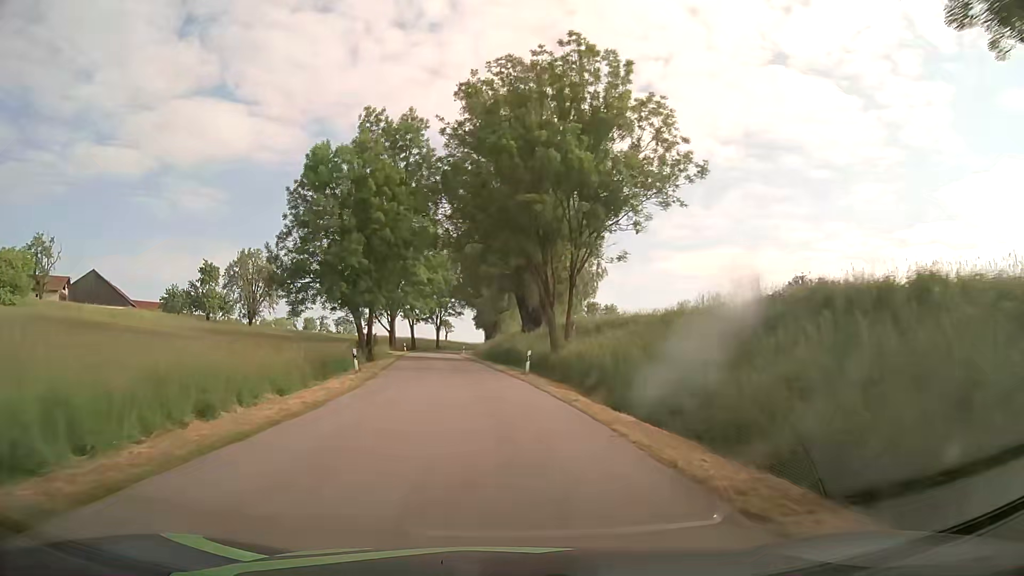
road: tertiary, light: Day
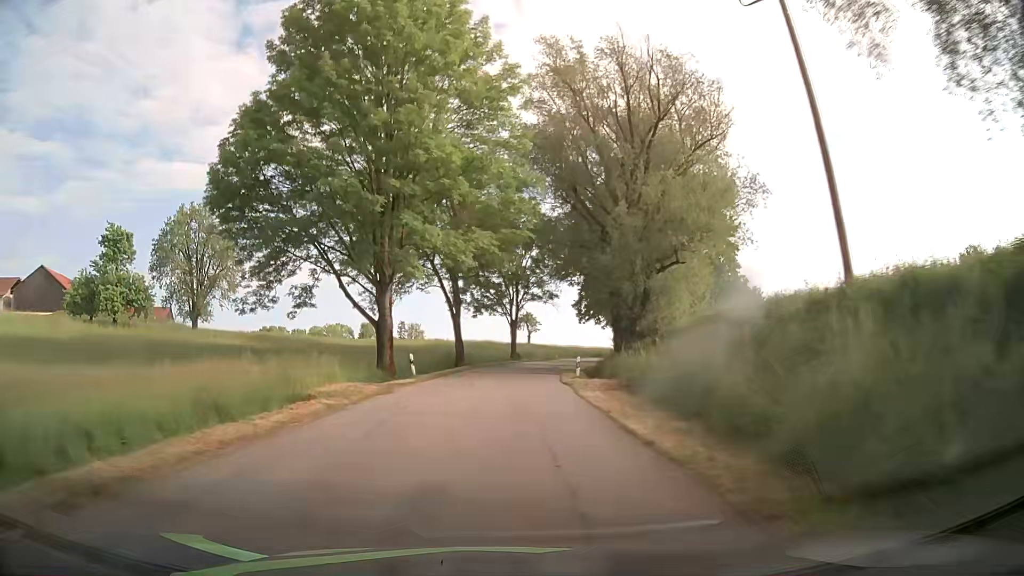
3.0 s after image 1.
(-4.5, +50.6) m; -8°
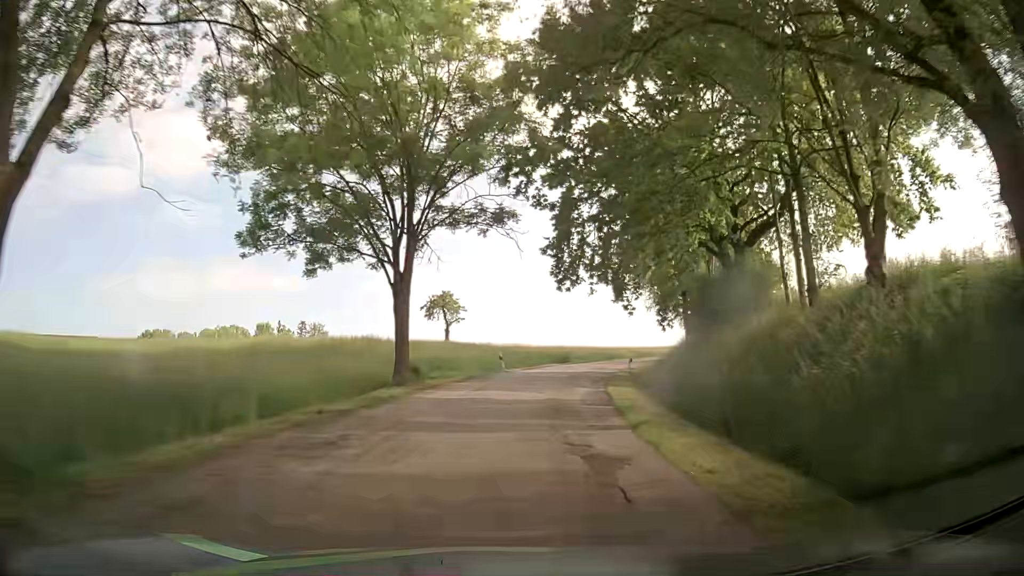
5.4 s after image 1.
(+1.7, +40.5) m; +6°
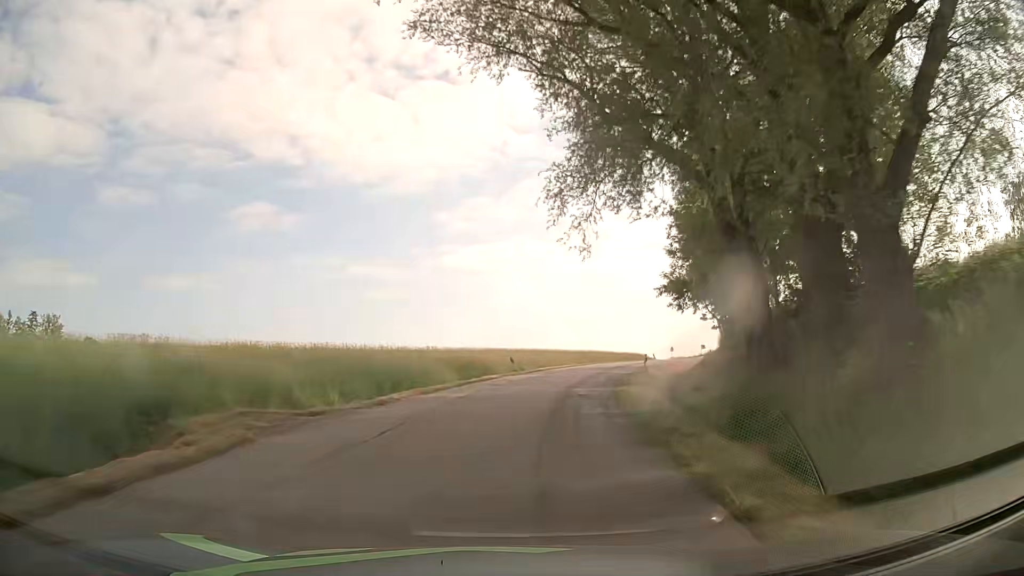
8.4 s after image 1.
(+7.5, +48.6) m; +18°
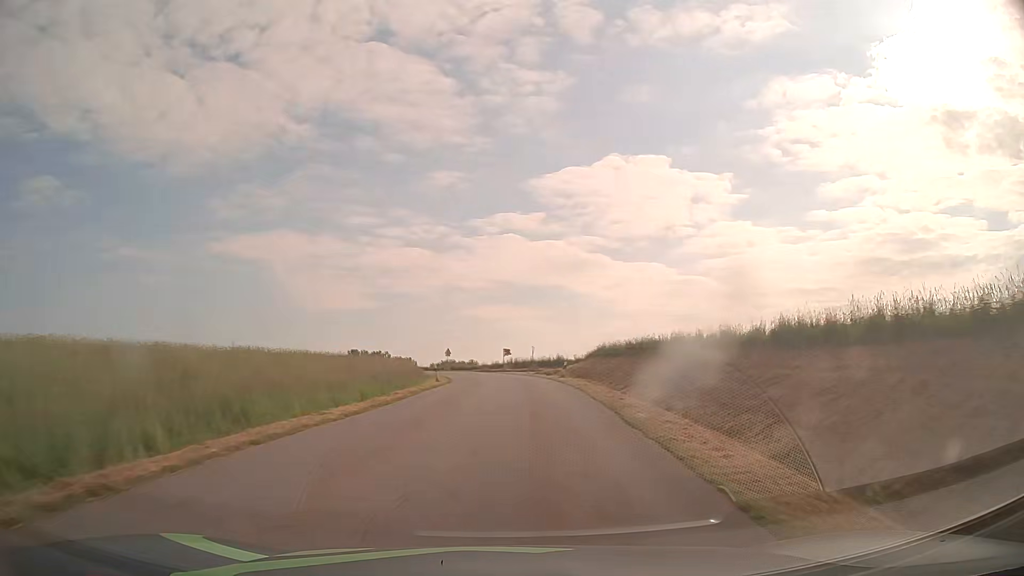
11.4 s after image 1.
(+8.7, +46.8) m; +21°
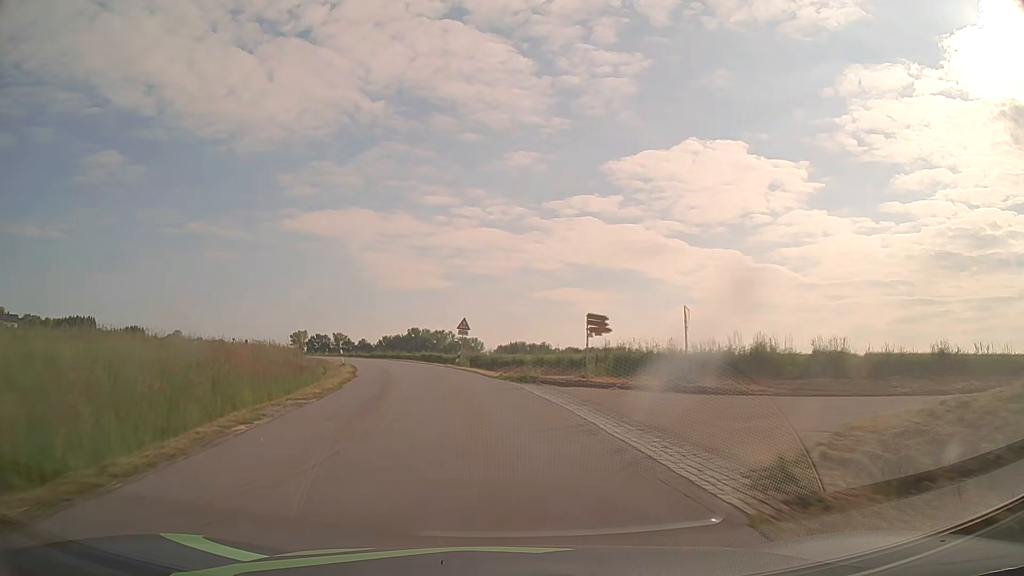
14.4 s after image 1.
(+0.3, +47.4) m; -5°
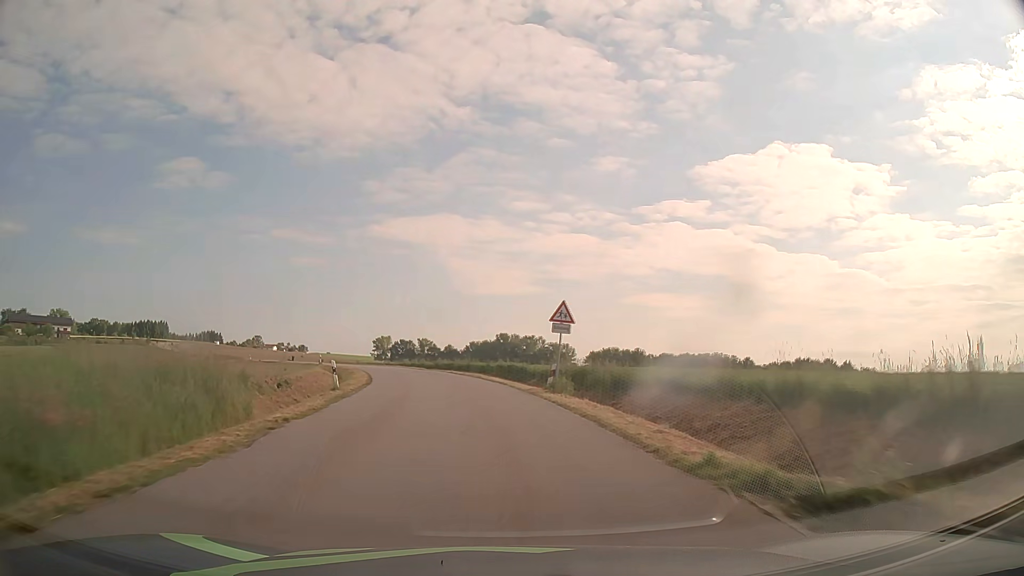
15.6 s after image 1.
(-1.3, +19.3) m; -8°
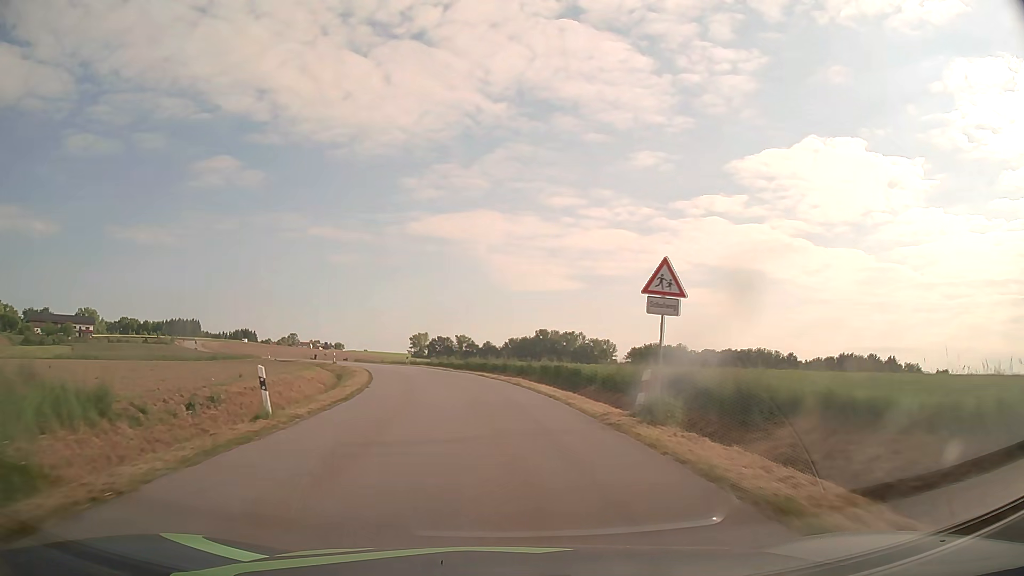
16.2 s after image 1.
(-0.3, +9.8) m; -3°
(0, +10) (-1, +20) (-3, +30) (-5, +40) (-7, +49) (-10, +59) (-14, +68) (-18, +77) (-23, +86) (-27, +95) m
